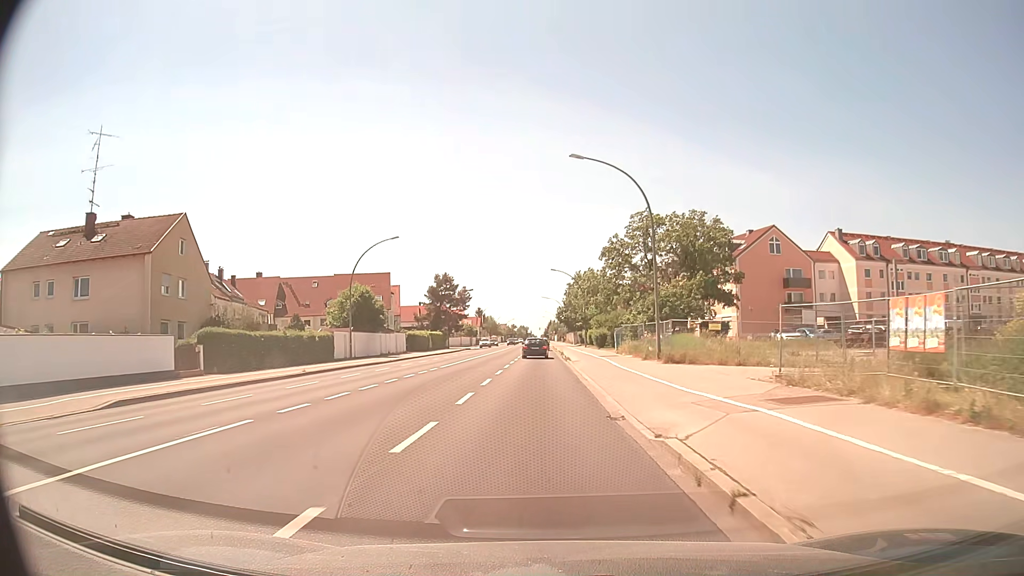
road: secondary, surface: asphalt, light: Day
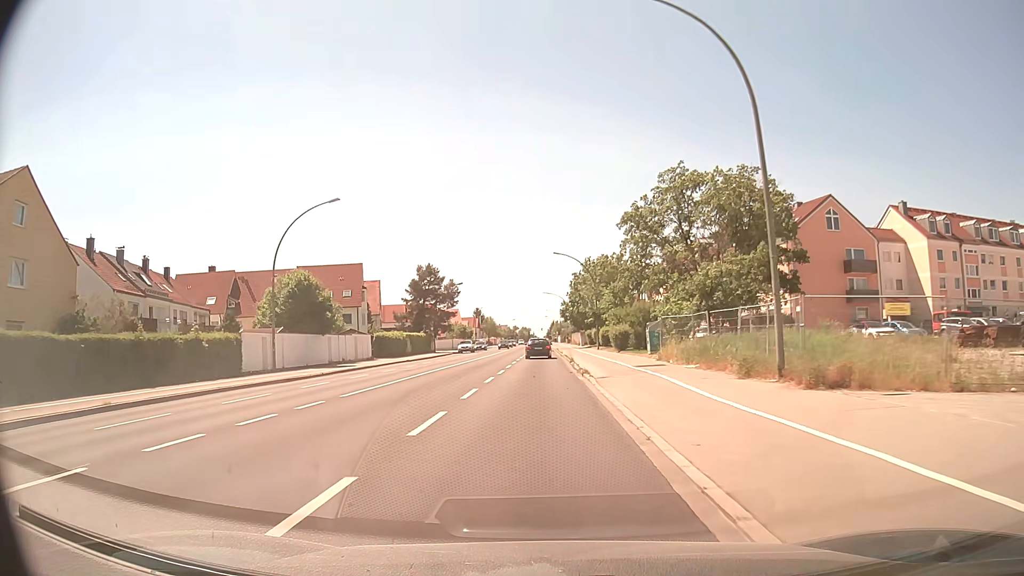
(0.0, +16.7) m; 0°
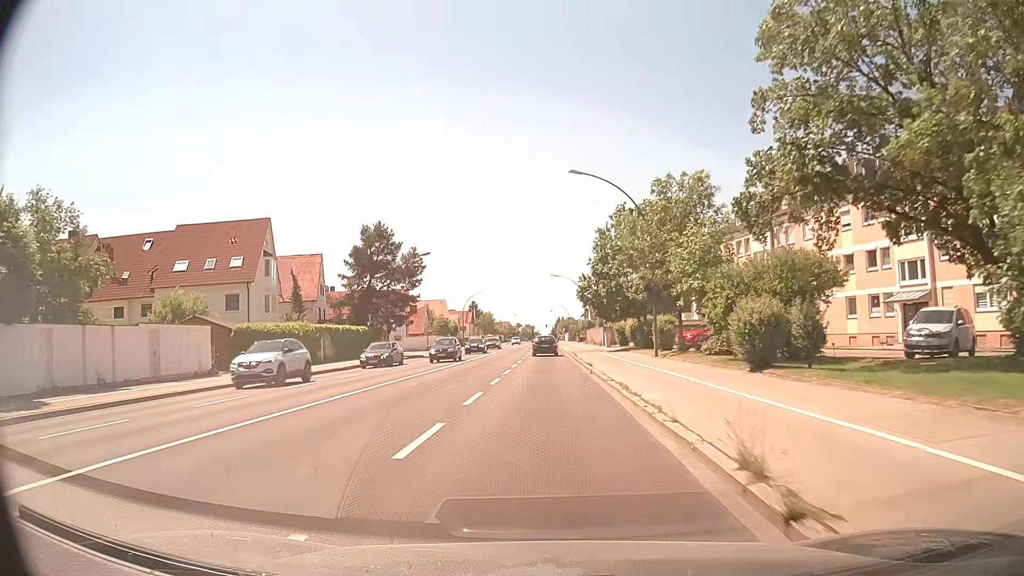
(-0.4, +32.0) m; -1°
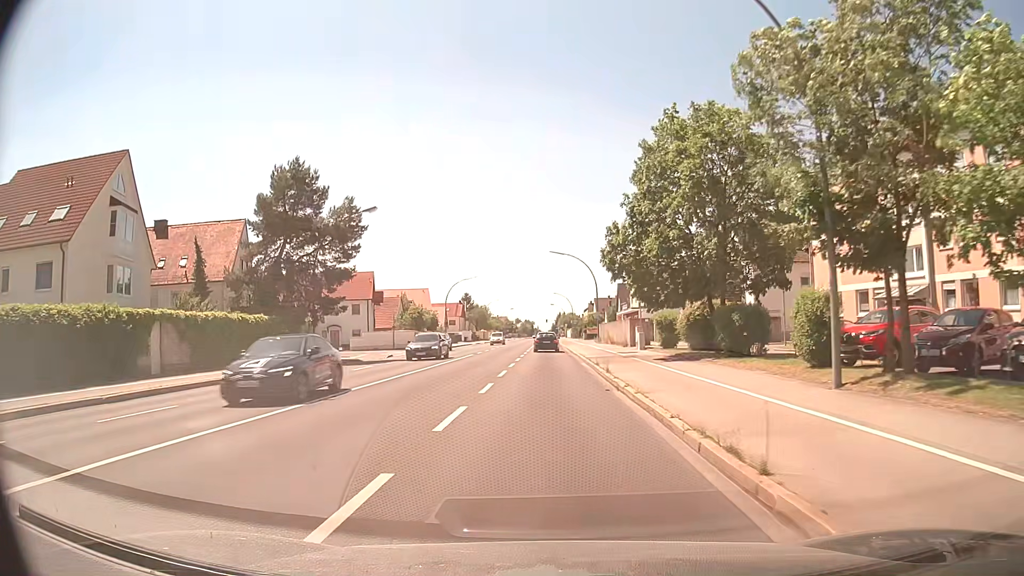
(-0.1, +21.9) m; 0°
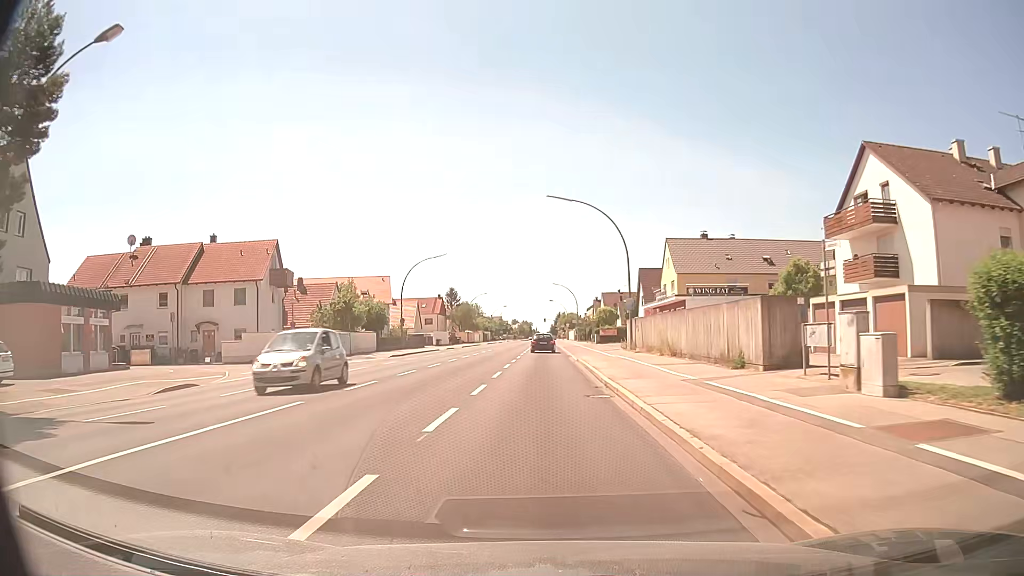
(+0.1, +30.3) m; 0°
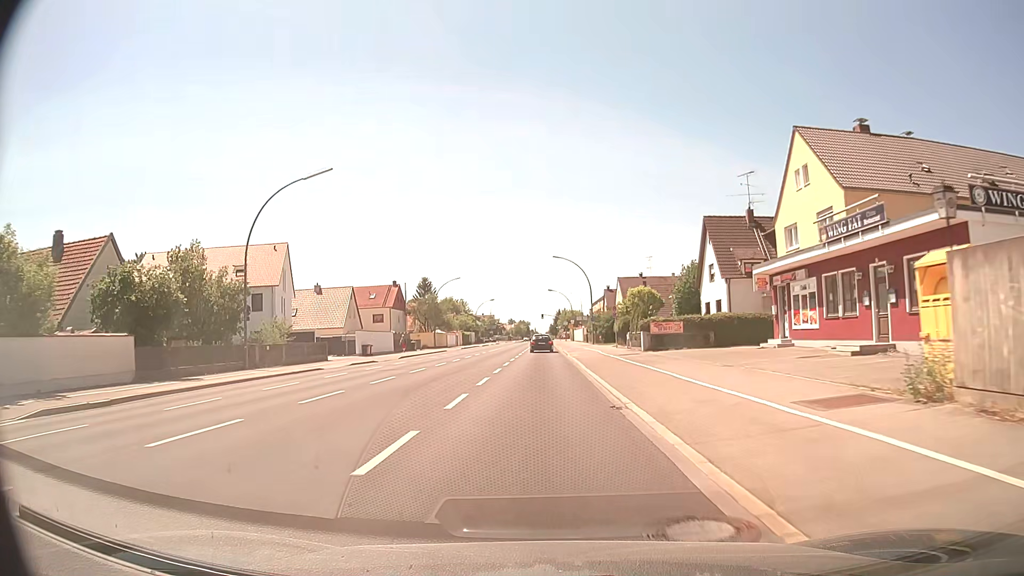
(0.0, +38.9) m; 0°
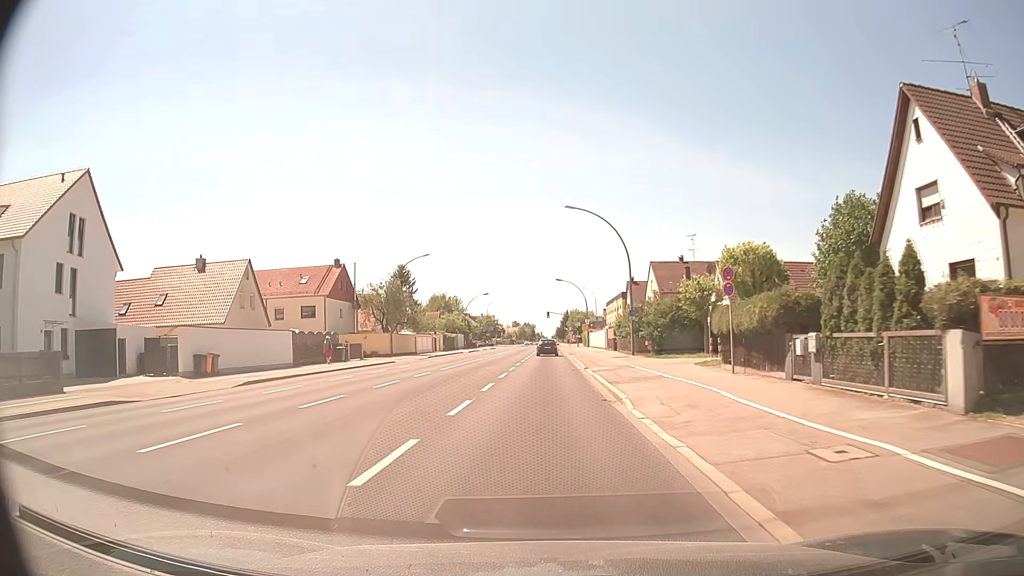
(-0.1, +30.3) m; -1°
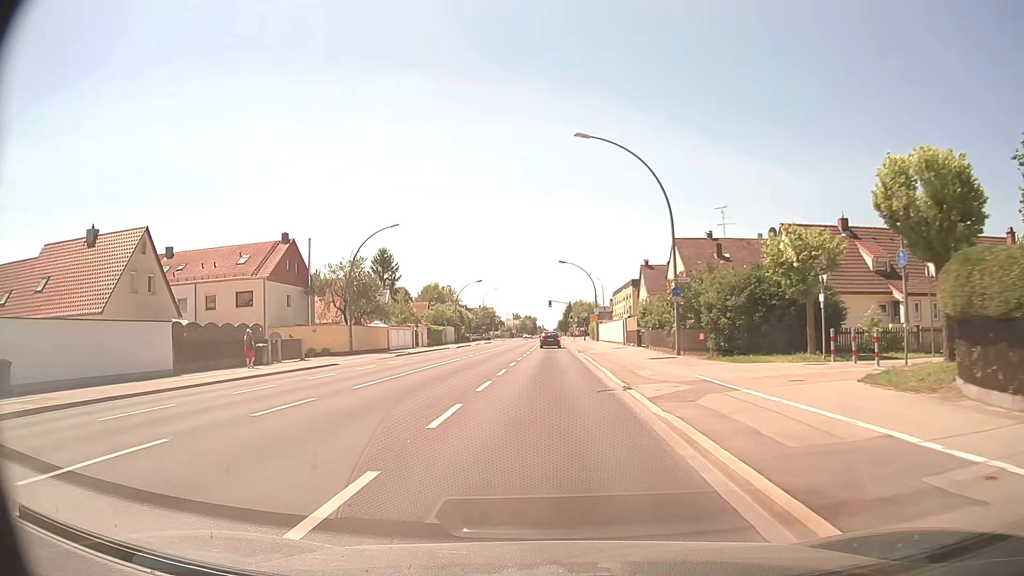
(0.0, +14.7) m; 0°
(0, +10) (0, +20) (0, +30) (0, +40) (0, +50) (0, +60) (+1, +70) (+1, +80) (+1, +90) (+1, +100) m
